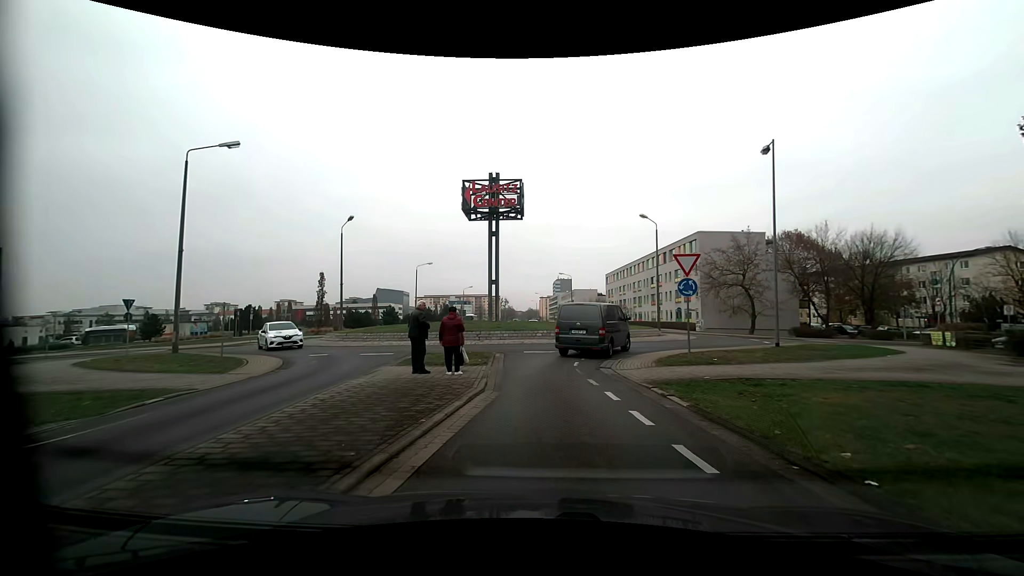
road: tertiary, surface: asphalt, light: Day
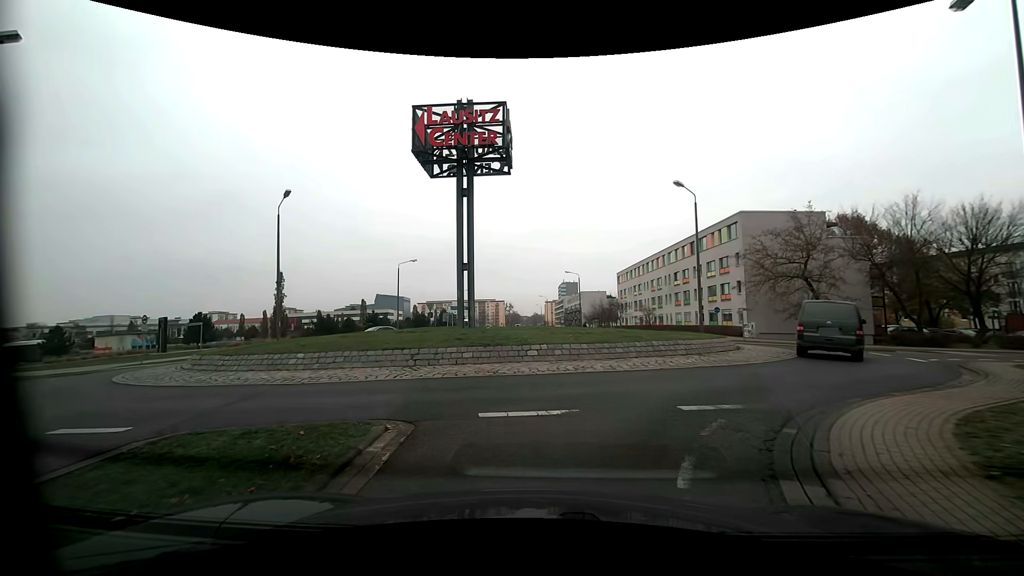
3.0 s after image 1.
(+0.6, +12.8) m; 0°
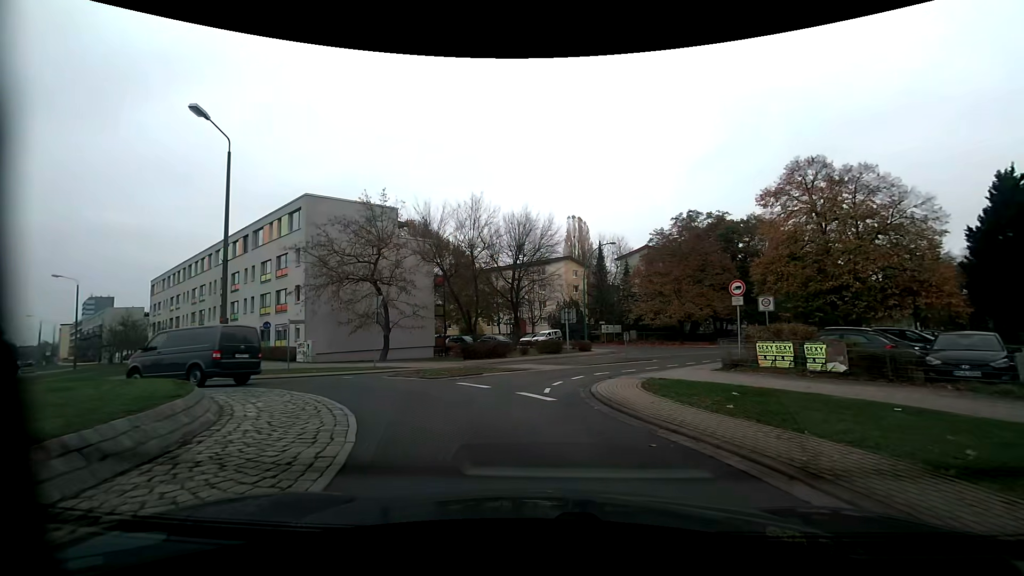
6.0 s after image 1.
(+5.0, +13.1) m; +45°
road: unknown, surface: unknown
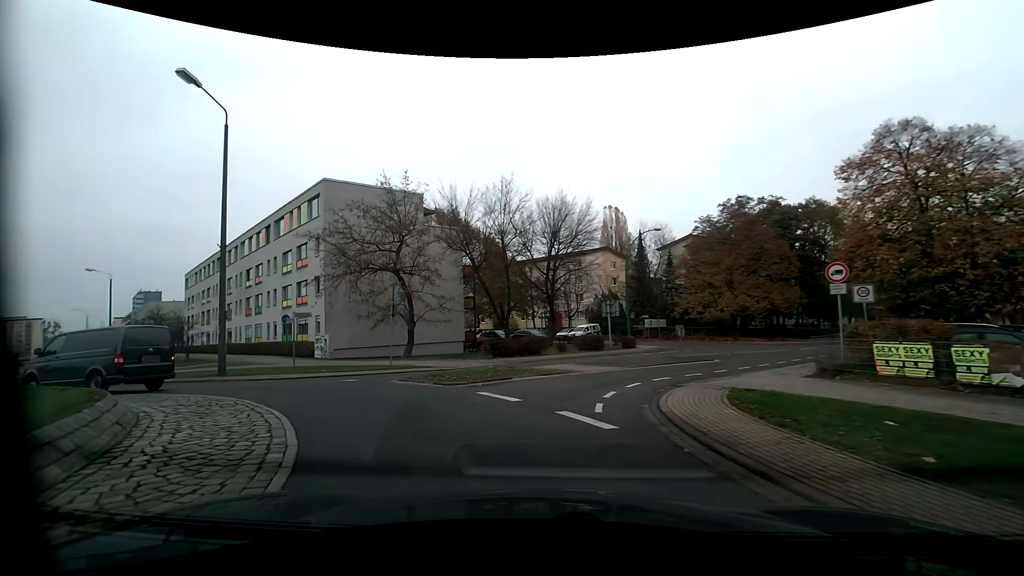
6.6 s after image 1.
(-0.1, +3.4) m; -4°
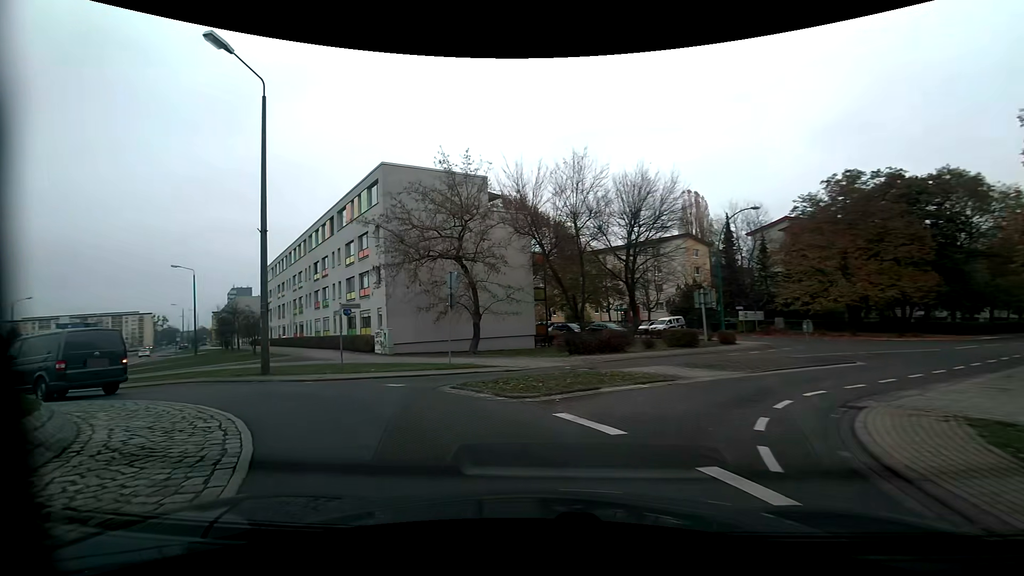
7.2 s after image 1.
(-0.2, +3.5) m; -7°
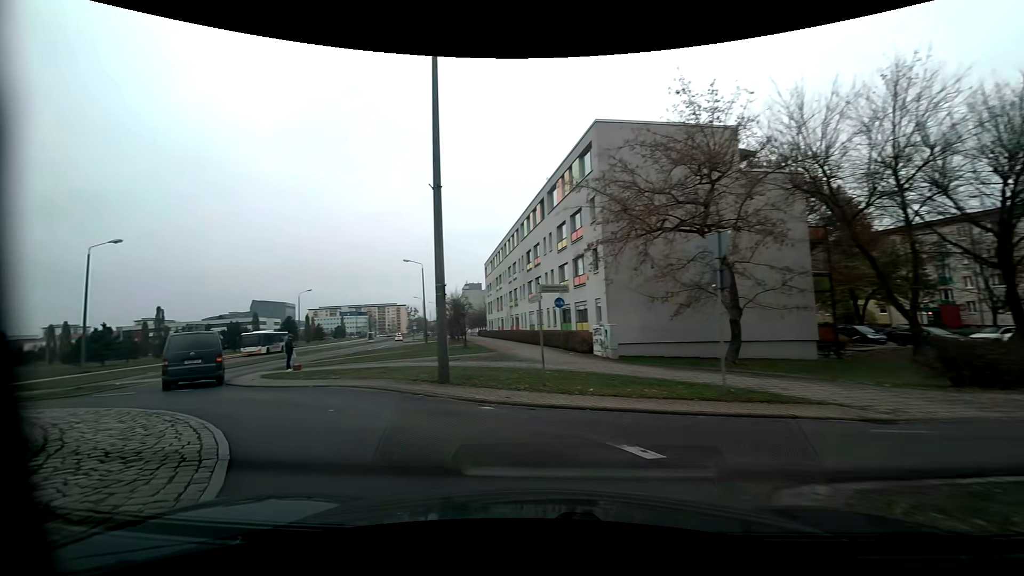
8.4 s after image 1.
(-1.6, +7.0) m; -25°
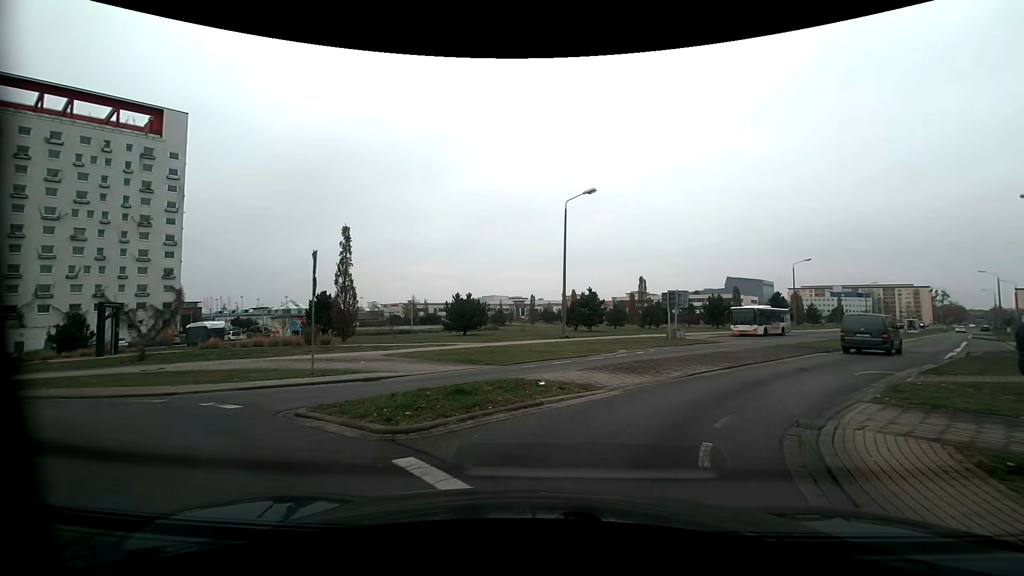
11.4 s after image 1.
(-9.1, +15.0) m; -49°
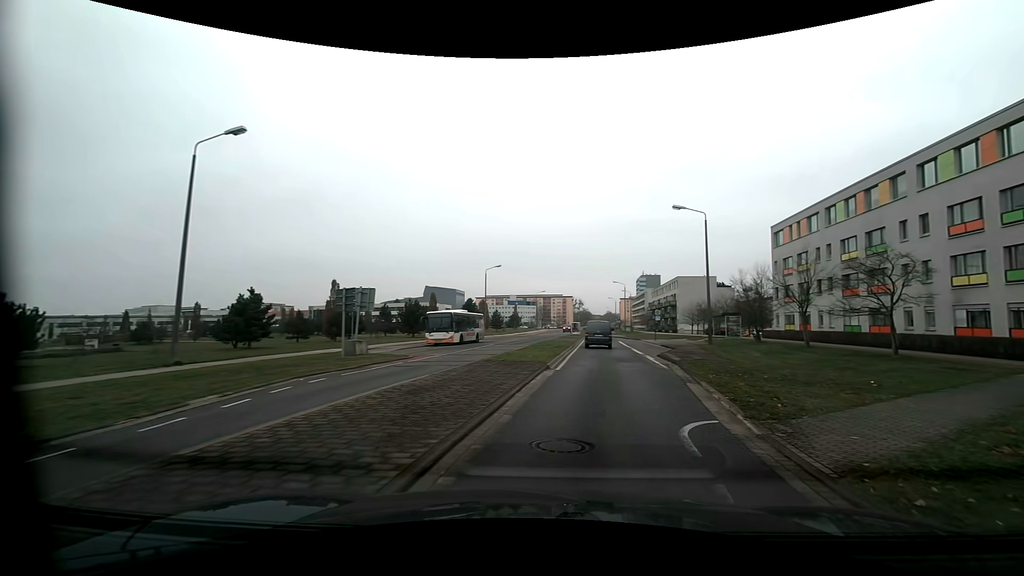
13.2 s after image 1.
(+3.3, +11.4) m; +33°
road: tertiary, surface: asphalt
(+1, +10) (+2, +20) (+3, +30) (+4, +40) (+5, +50) (+6, +60) (+7, +70) (+8, +80) (+9, +90) (+10, +100) m
